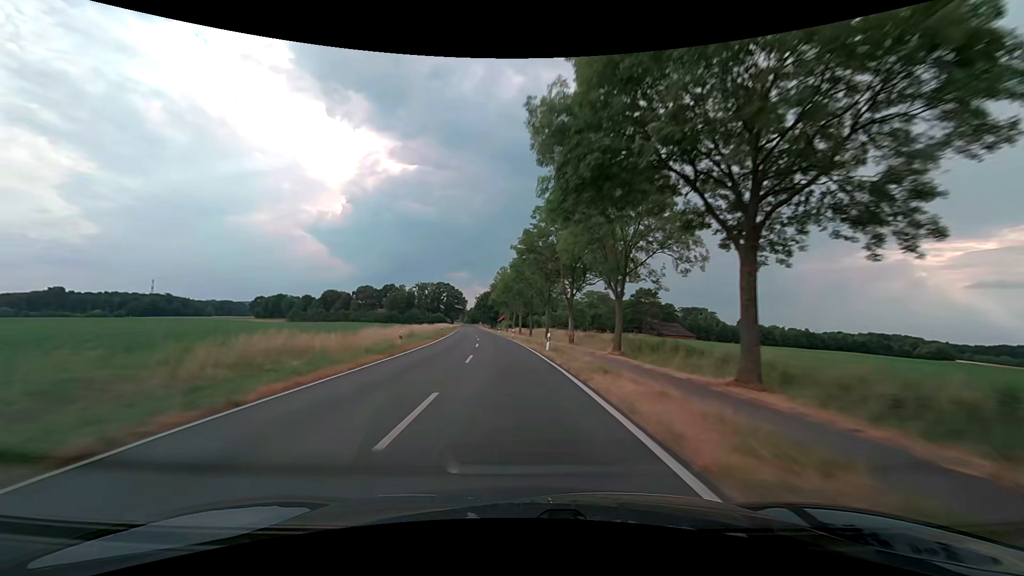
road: secondary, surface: asphalt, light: Day
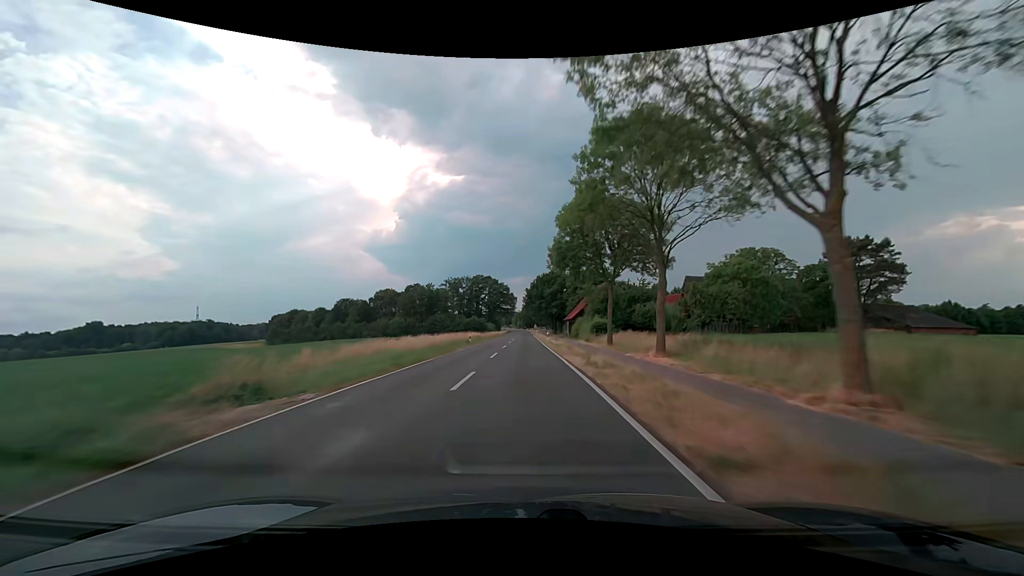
(-6.3, +78.8) m; -7°
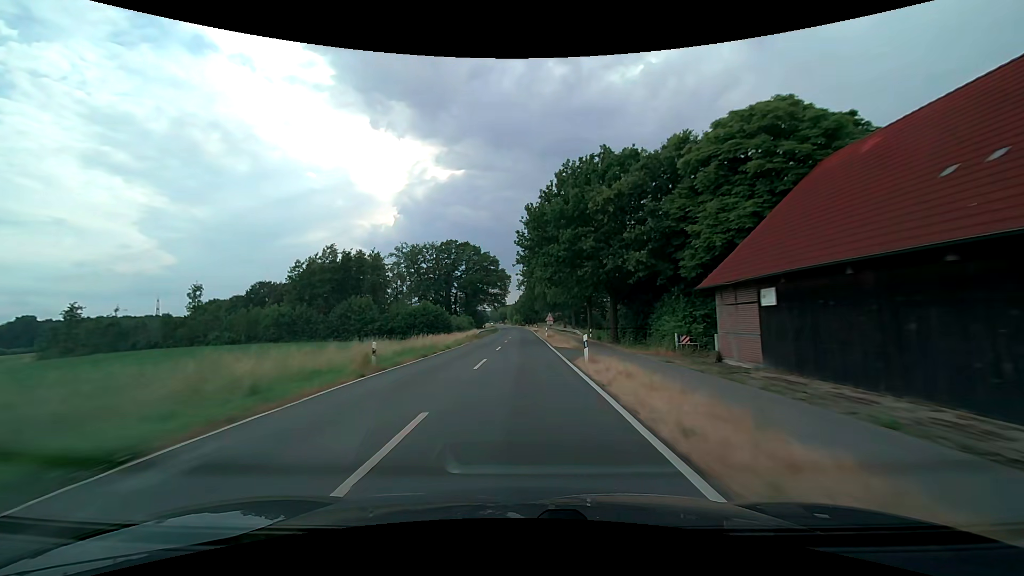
(-0.2, +79.2) m; 0°
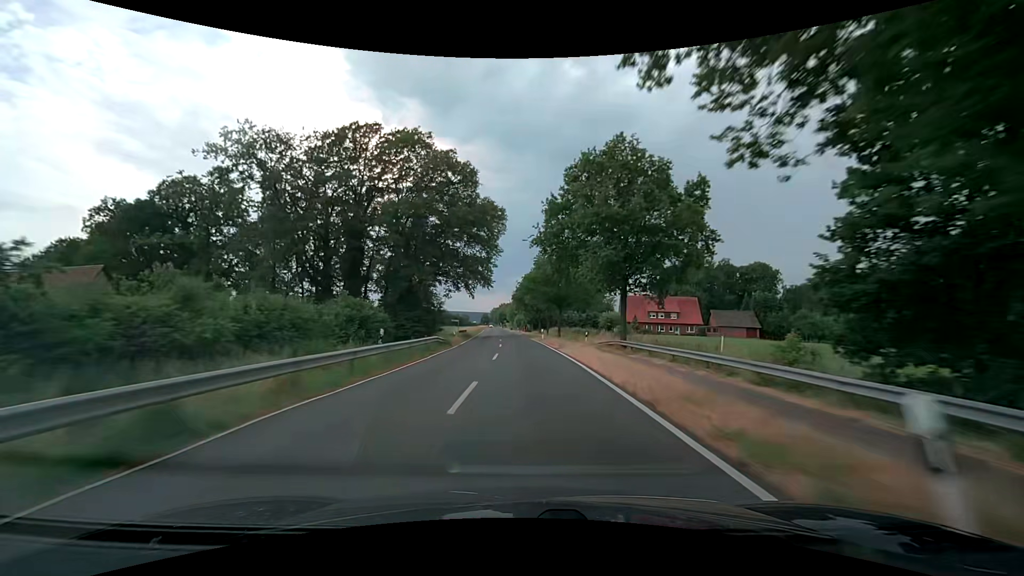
(-0.2, +79.2) m; -1°
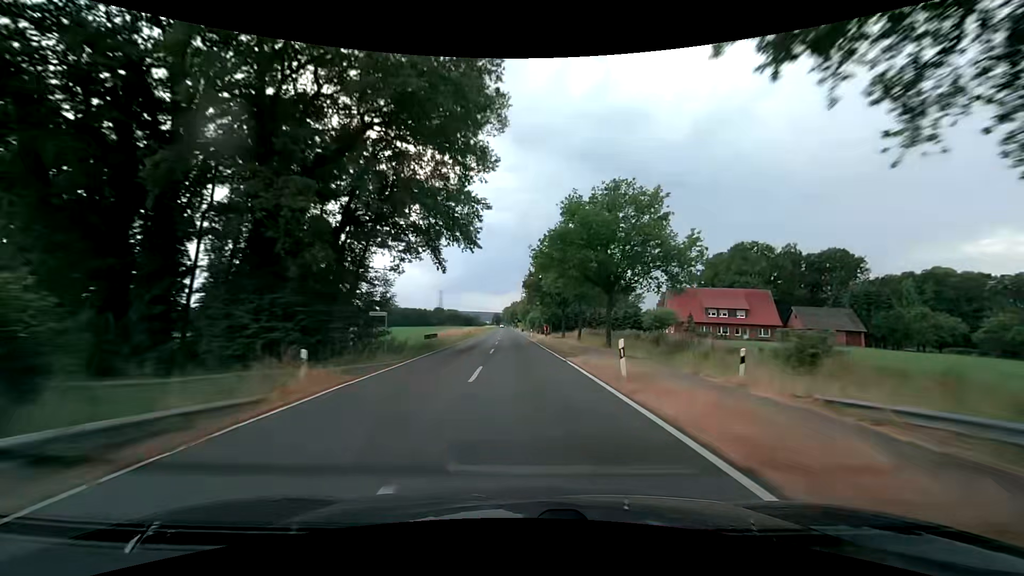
(-0.3, +31.6) m; -1°
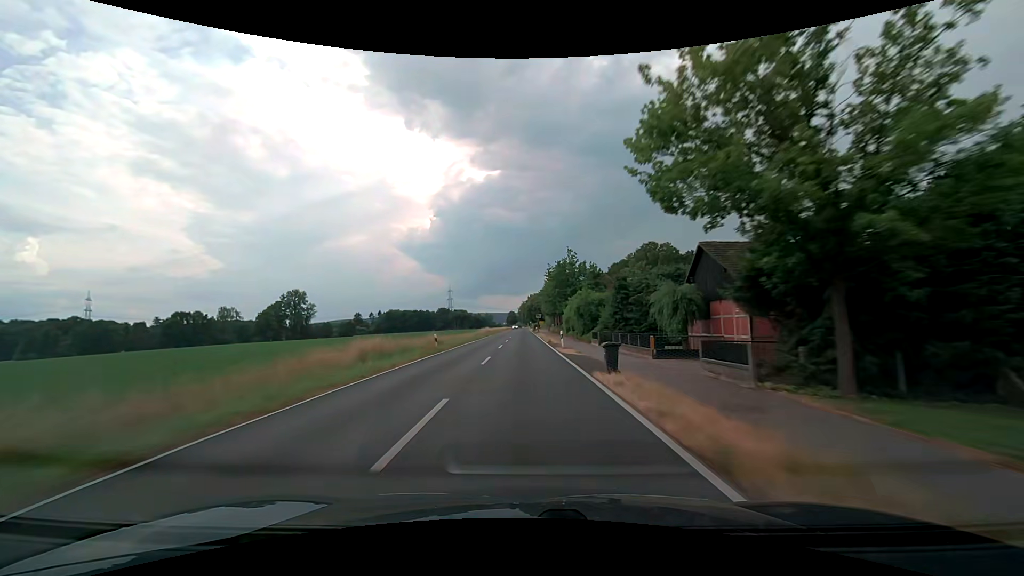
(-1.7, +79.0) m; -2°
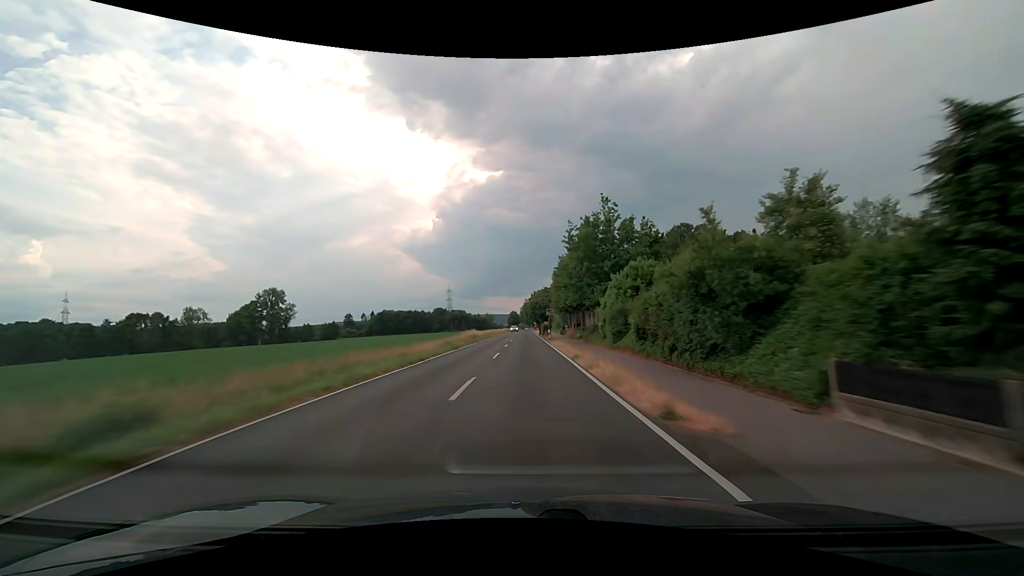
(-0.2, +31.6) m; 0°
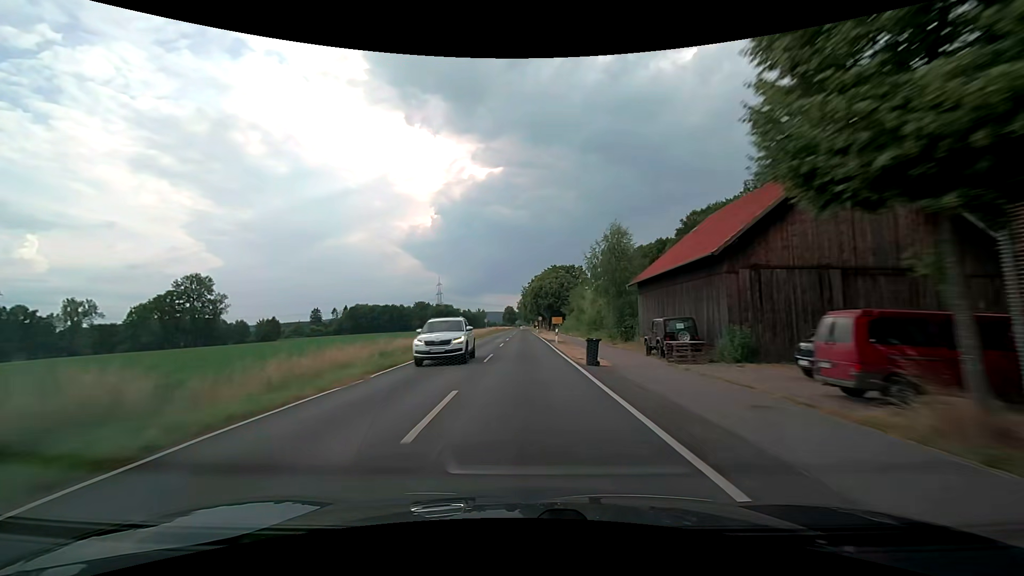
(0.0, +63.0) m; 0°
(0, +10) (0, +20) (0, +30) (0, +40) (0, +50) (0, +60) (0, +70) (0, +80) (0, +90) (0, +100) m
